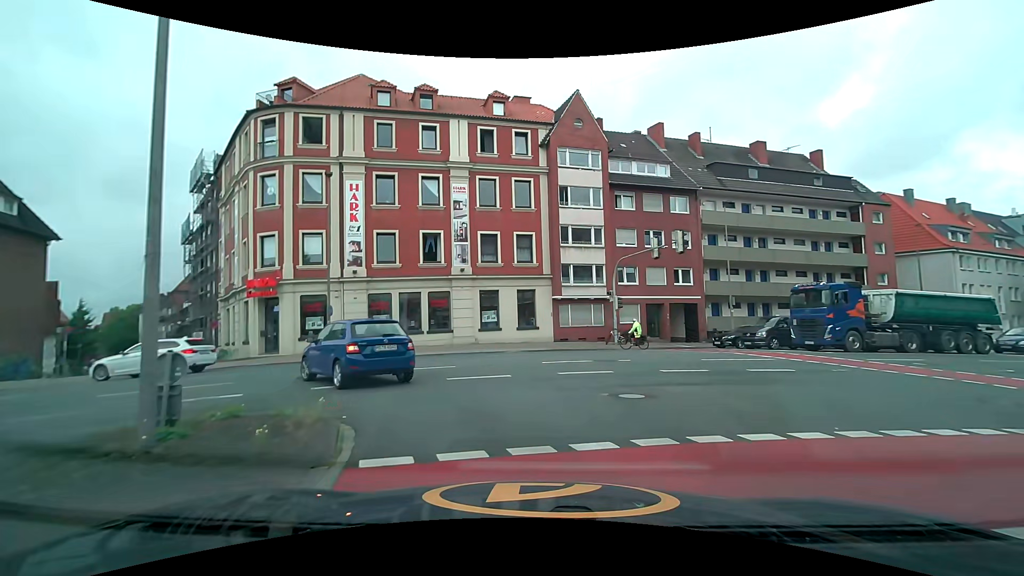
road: tertiary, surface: asphalt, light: Day
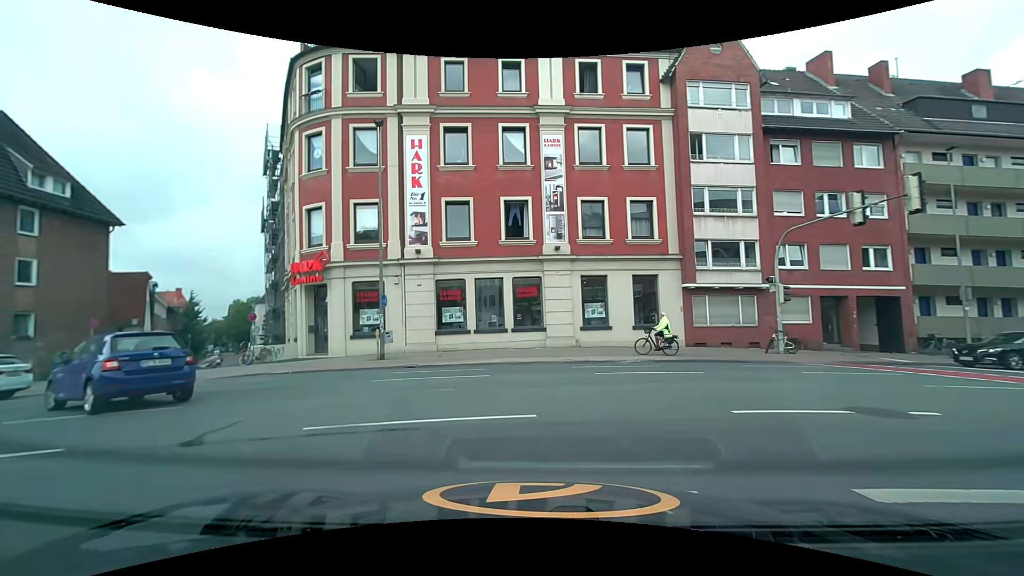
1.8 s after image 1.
(-0.7, +8.3) m; -12°
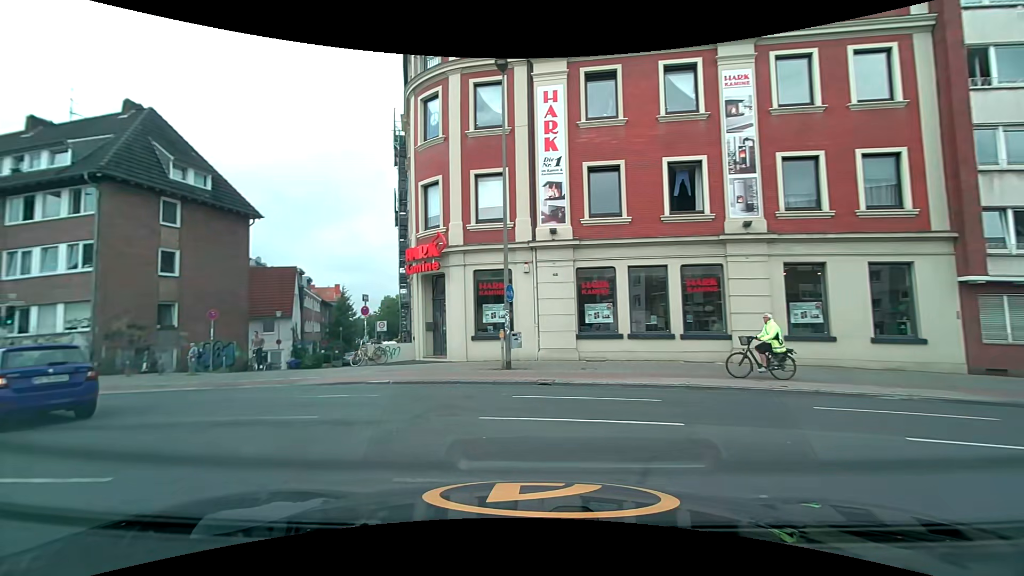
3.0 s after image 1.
(-0.7, +5.6) m; -15°
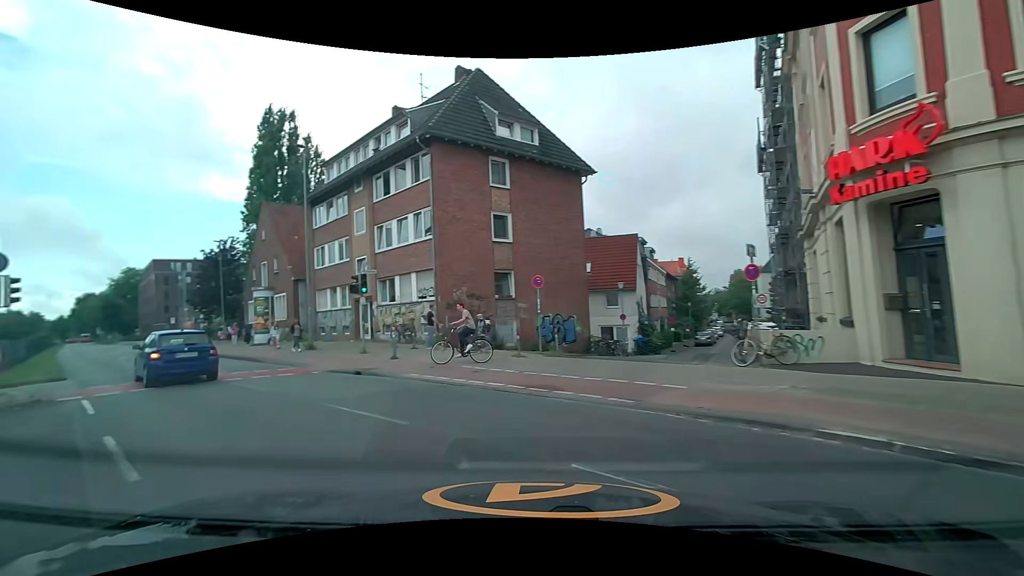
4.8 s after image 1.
(-2.4, +8.0) m; -37°
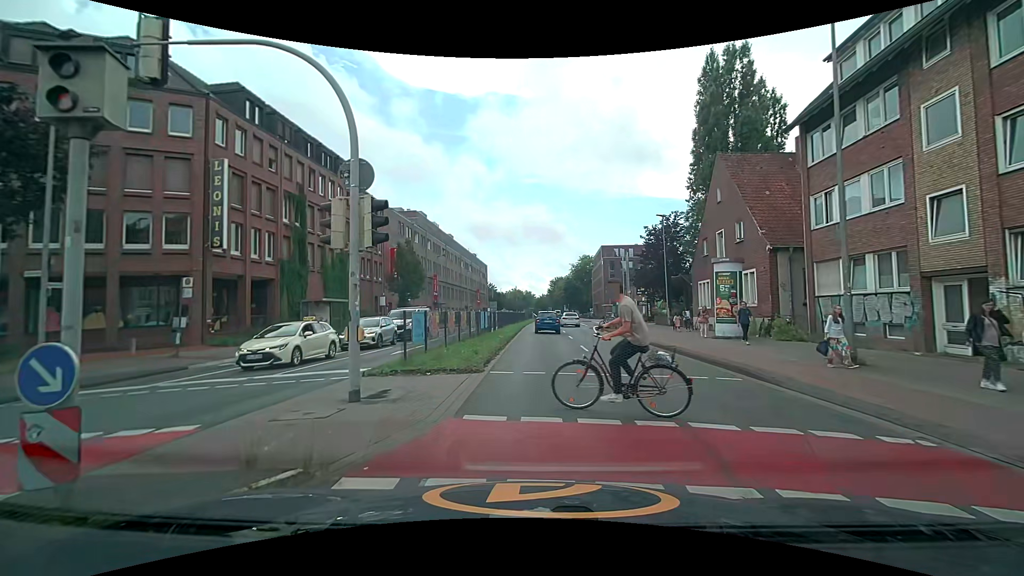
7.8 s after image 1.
(-5.6, +10.1) m; -47°
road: secondary
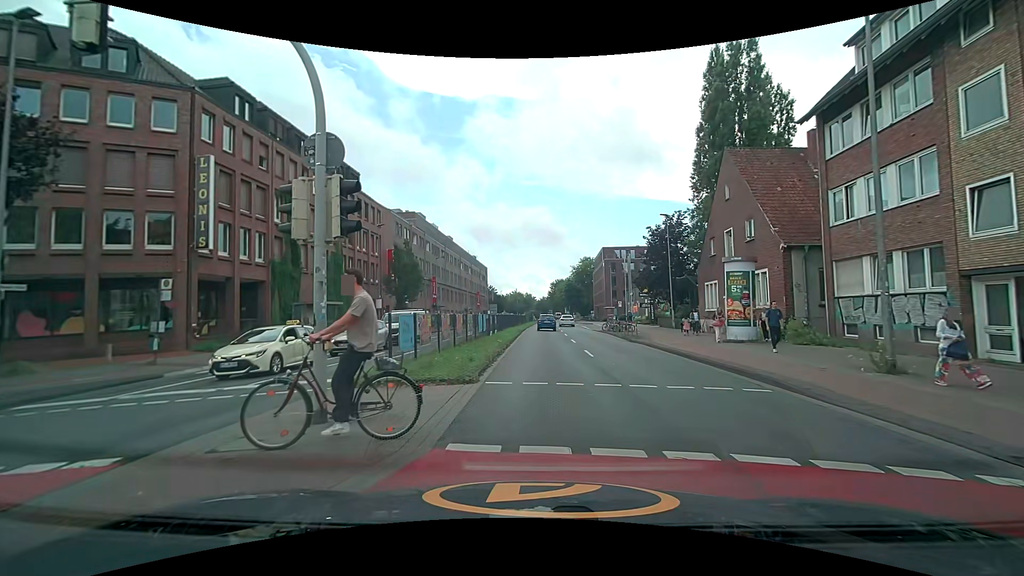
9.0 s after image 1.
(0.0, +1.2) m; +1°
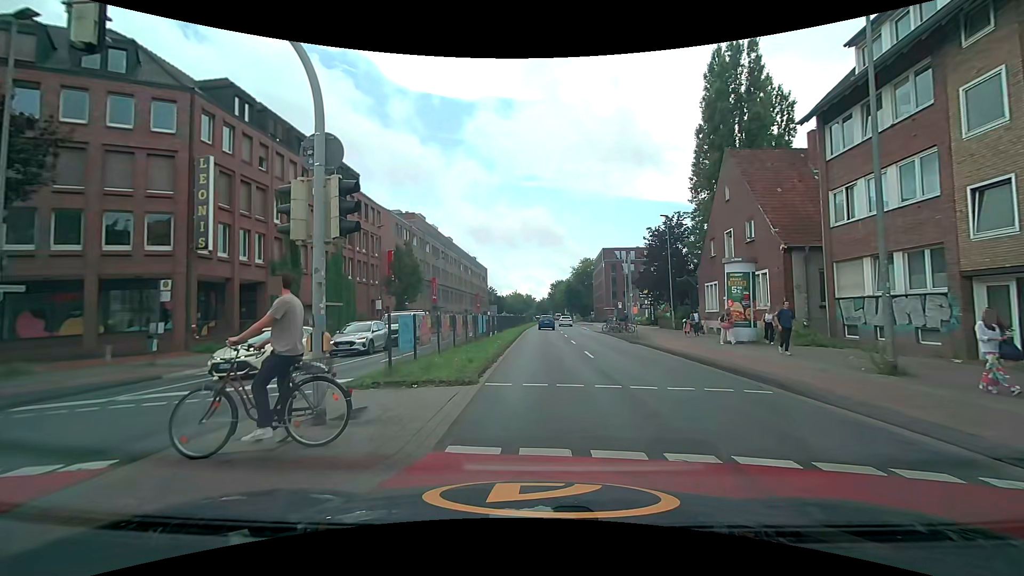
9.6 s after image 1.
(0.0, +0.1) m; 0°
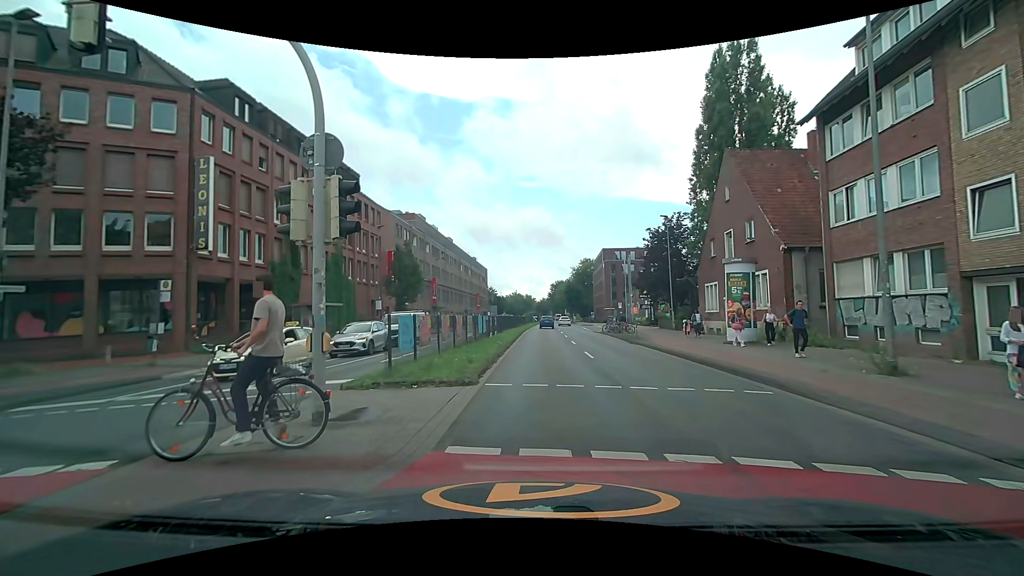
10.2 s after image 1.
(0.0, 0.0) m; 0°
